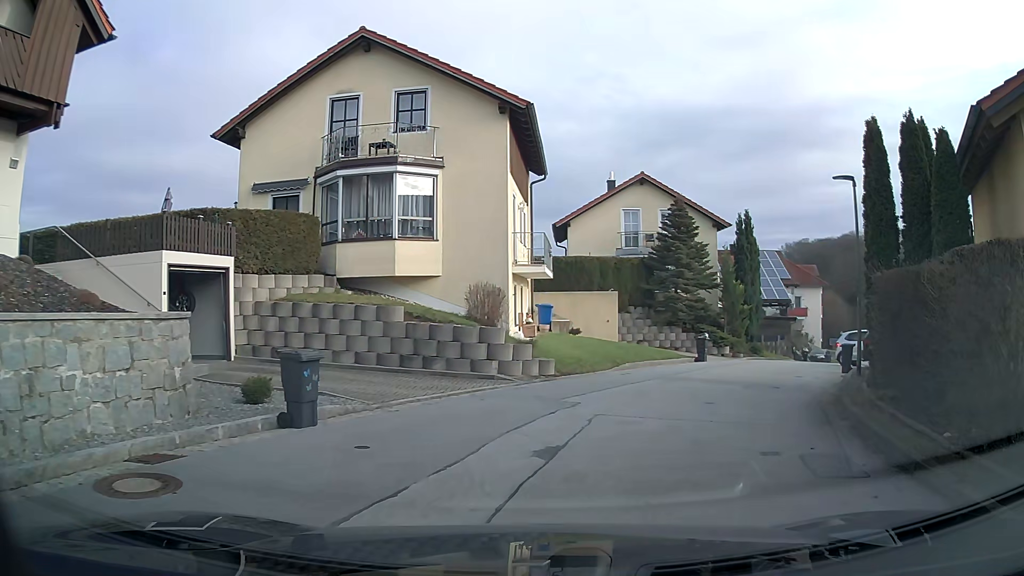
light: Day
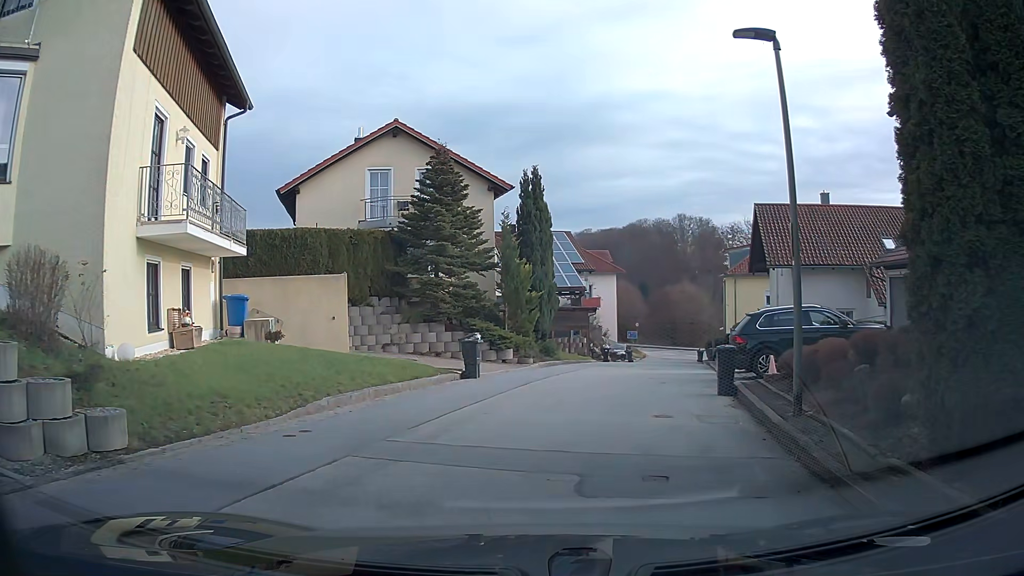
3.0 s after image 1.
(+1.7, +8.9) m; +18°
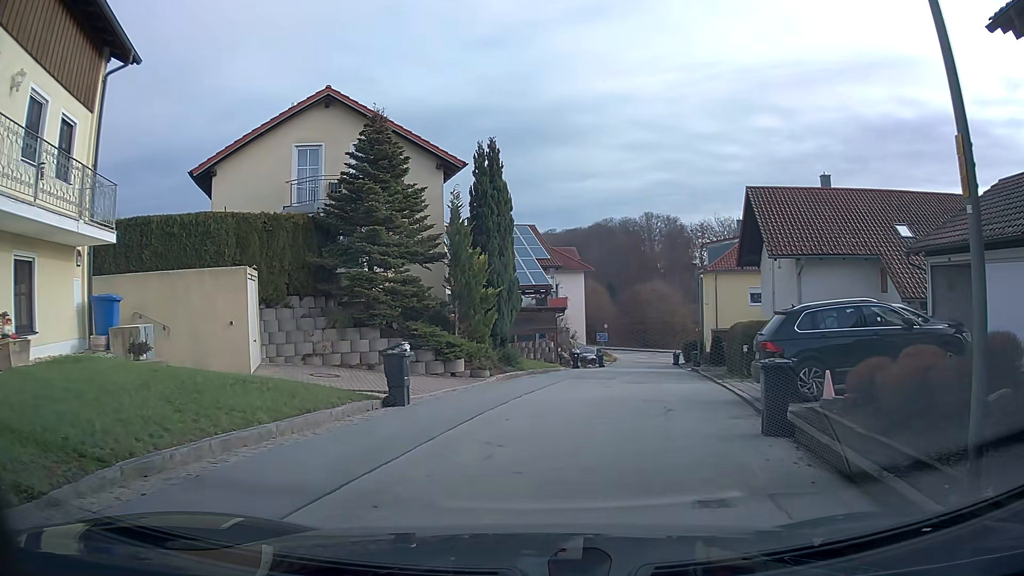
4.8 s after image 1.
(+0.1, +4.5) m; +3°
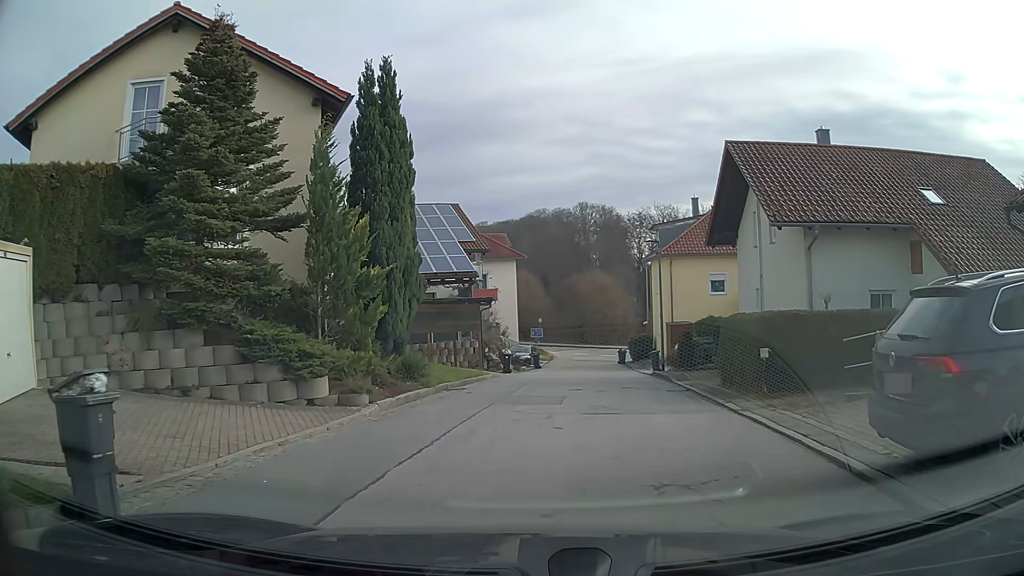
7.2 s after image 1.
(+0.4, +7.0) m; +5°
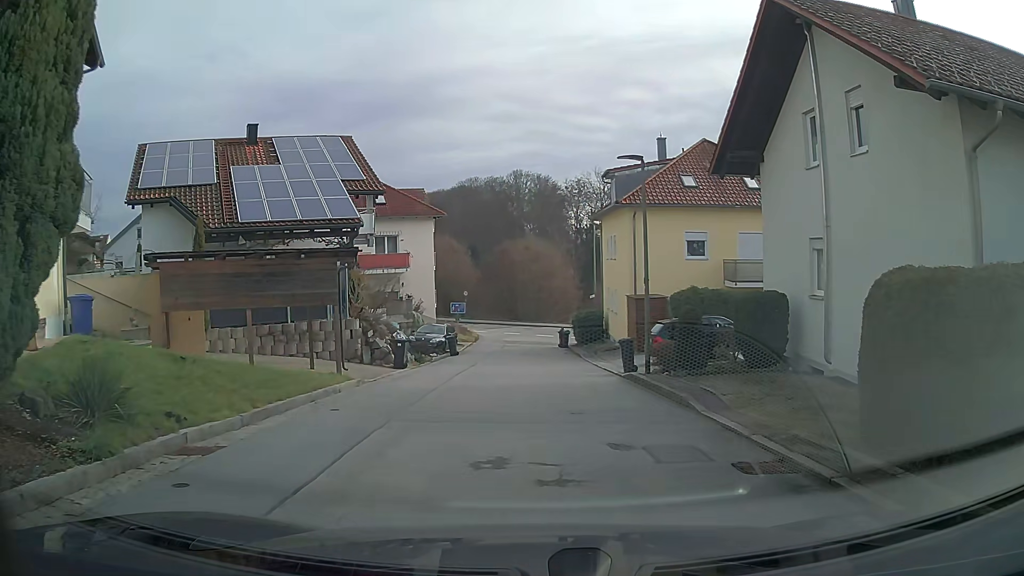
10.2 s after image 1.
(+0.6, +10.5) m; +5°
(0, +10) (0, +20) (0, +30) (0, +40) (+2, +50) (+11, +52) (+20, +49) (+29, +44) (+38, +40) (+48, +36) m
